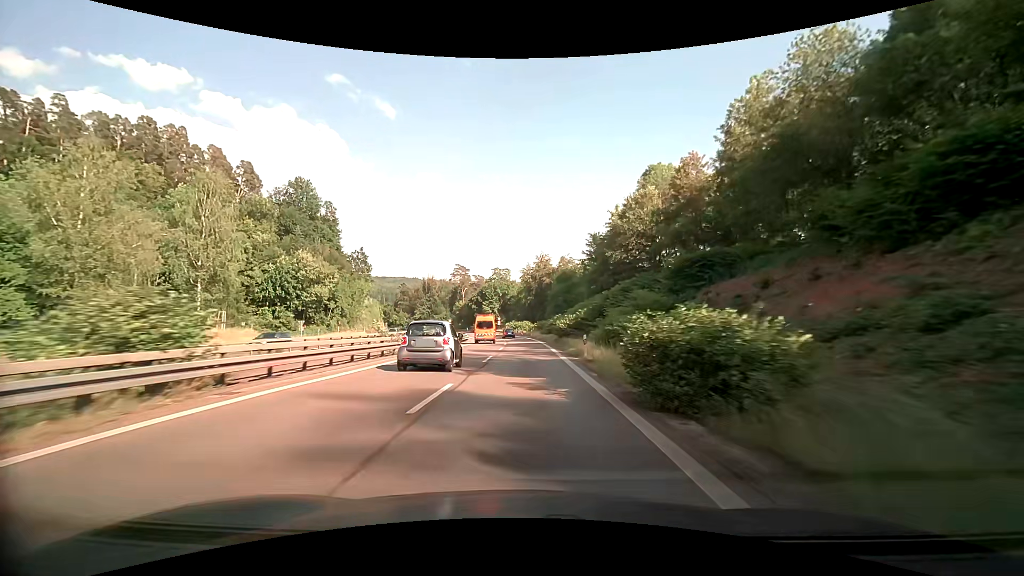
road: trunk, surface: asphalt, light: Day
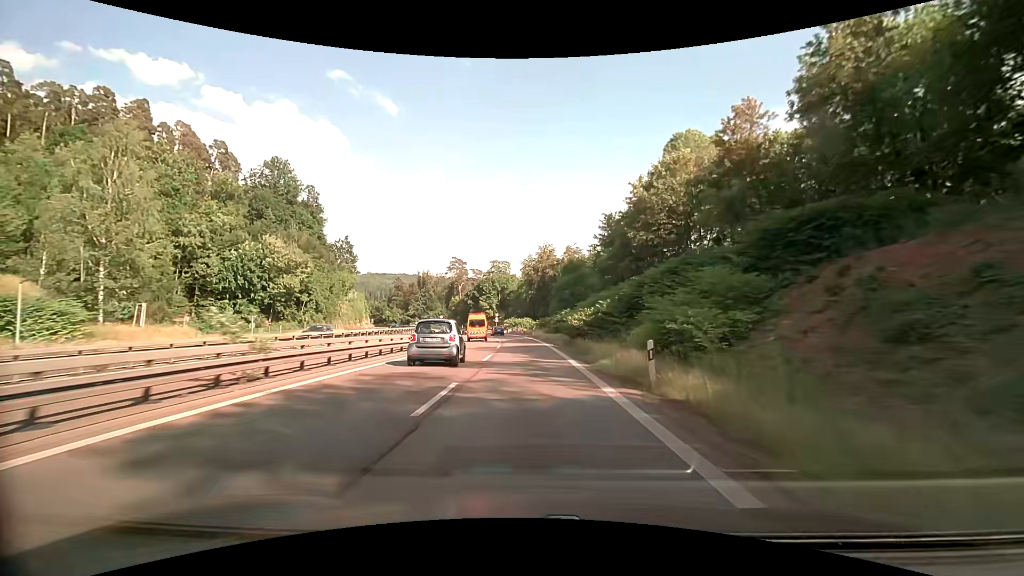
(-0.1, +12.4) m; 0°
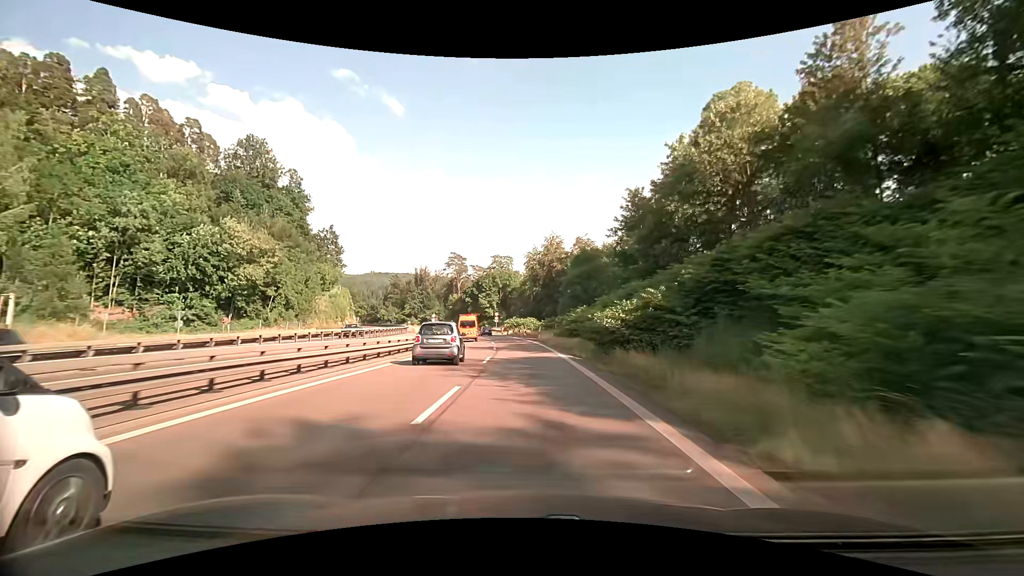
(0.0, +12.4) m; 0°
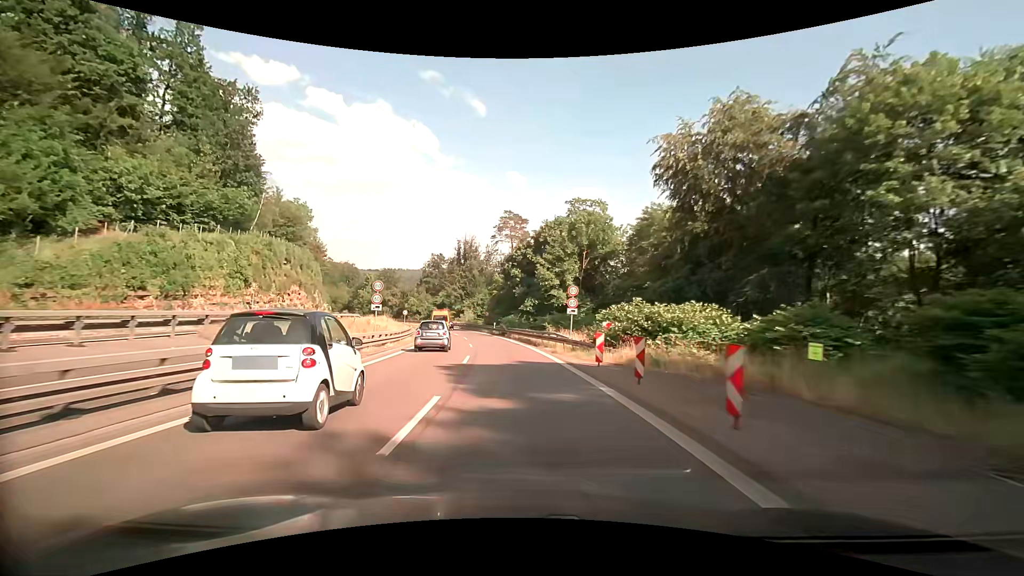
(-3.1, +62.2) m; -8°
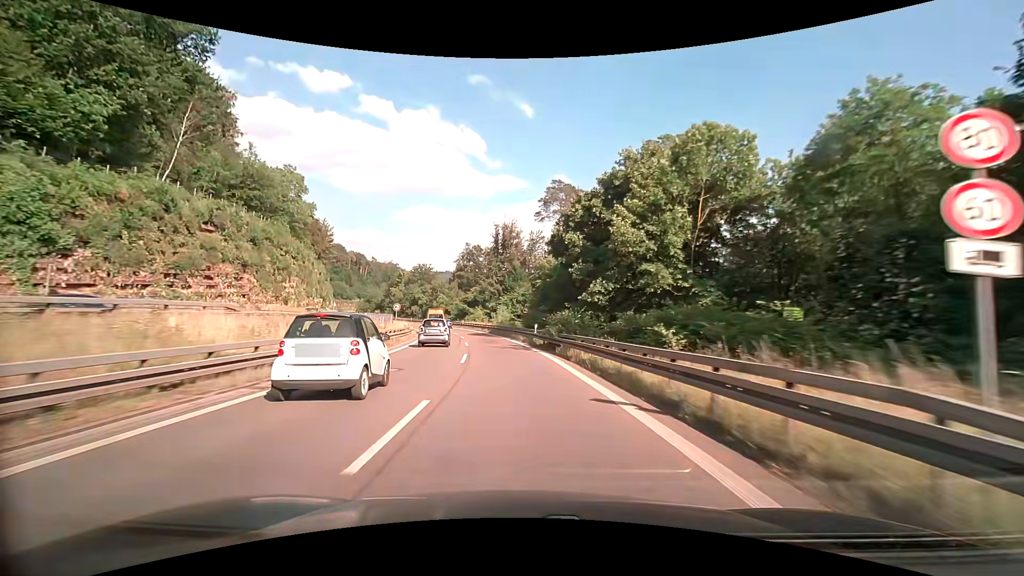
(-1.0, +24.9) m; -5°
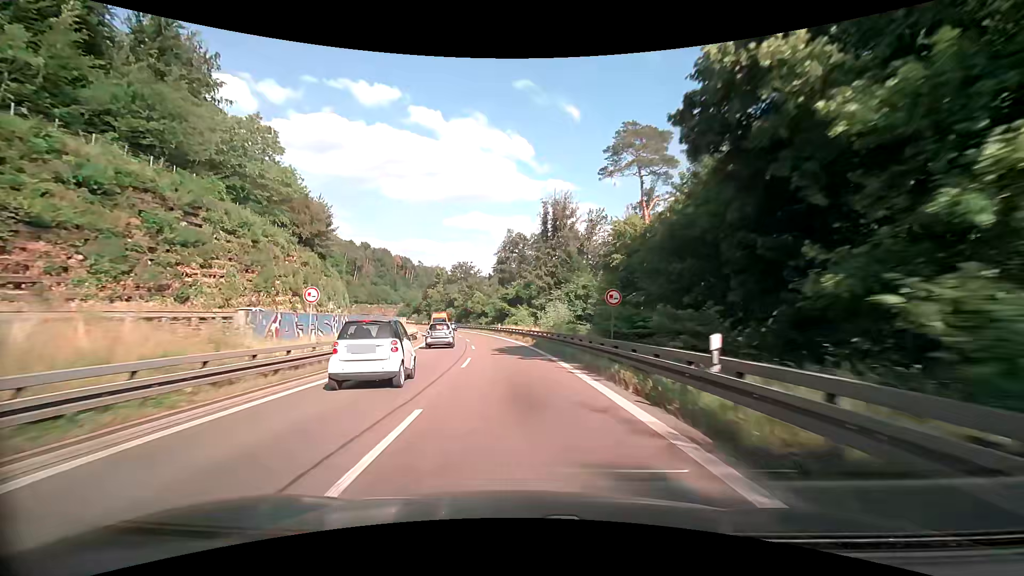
(-1.2, +24.9) m; -6°
(0, +10) (-1, +20) (-2, +30) (-3, +40) (-5, +50) (-7, +60) (-9, +69) (-12, +79) (-15, +88) (-18, +98) m
